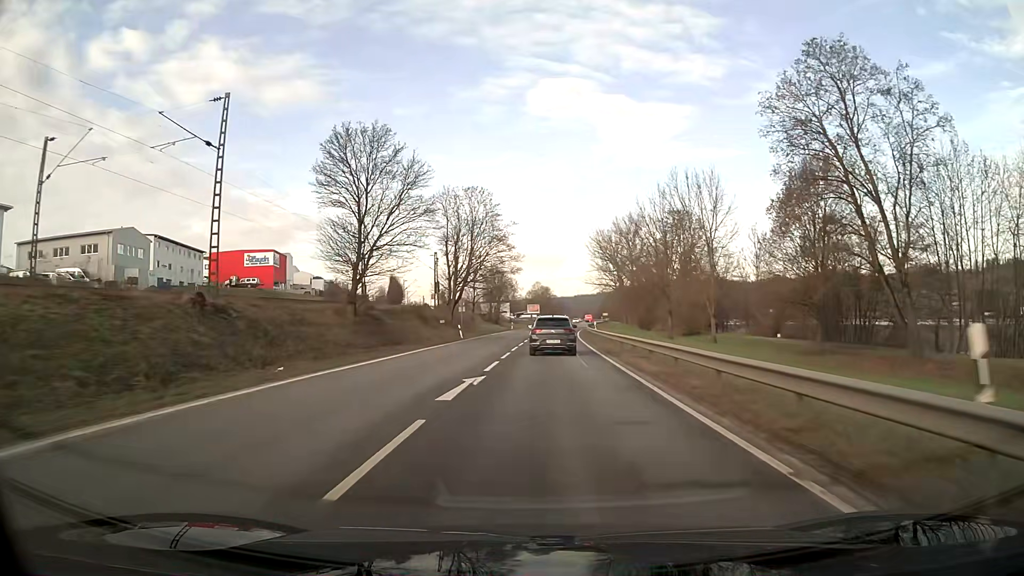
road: primary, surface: asphalt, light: Day
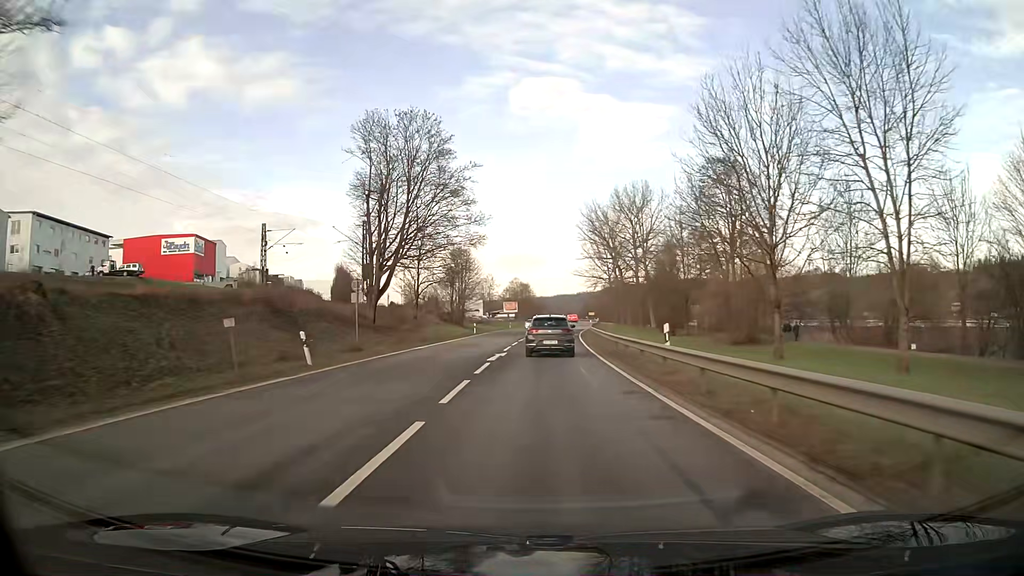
(+0.5, +31.6) m; +2°
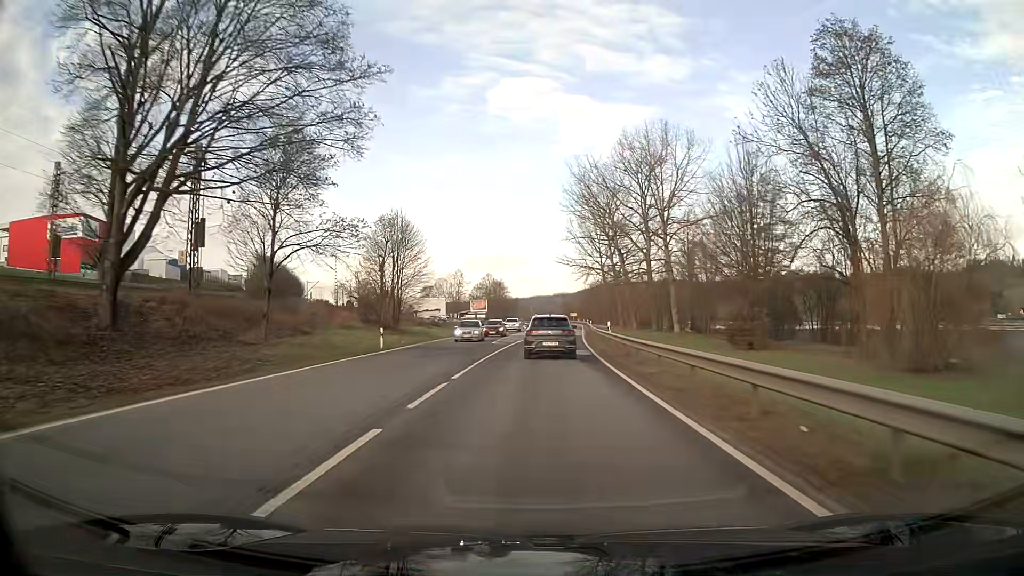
(+0.6, +31.8) m; +2°
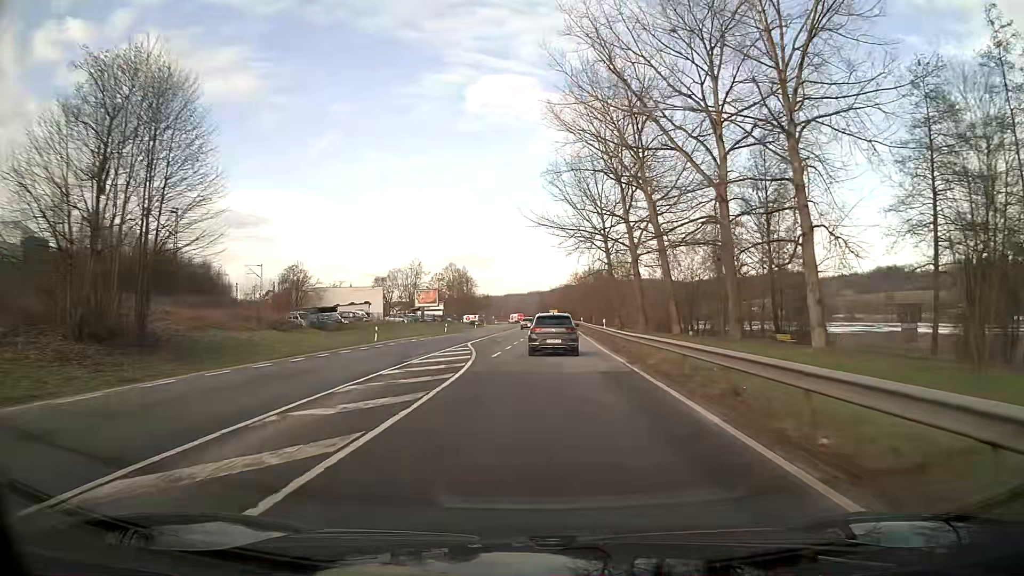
(+0.8, +41.5) m; +2°
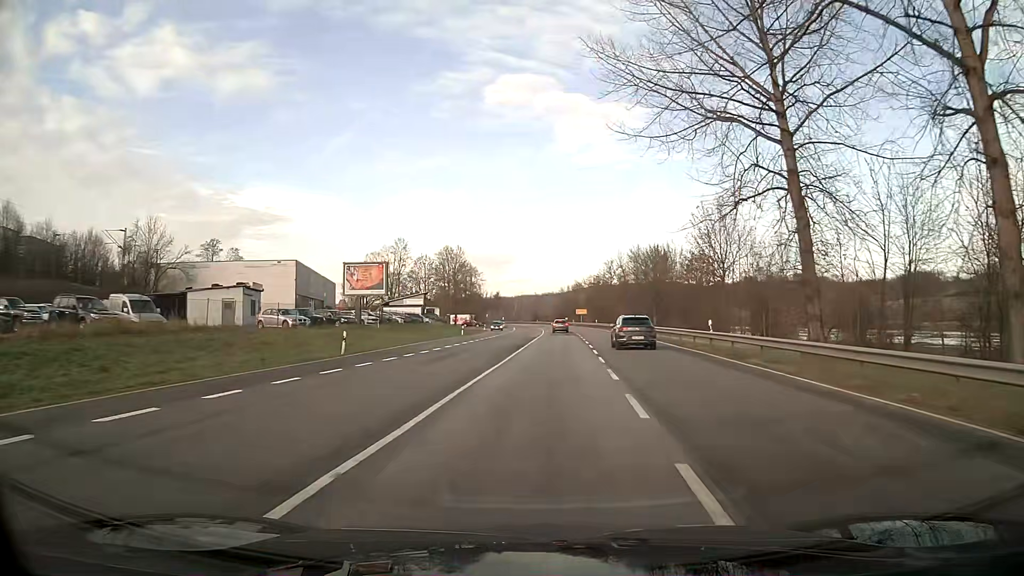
(-1.2, +50.8) m; 0°
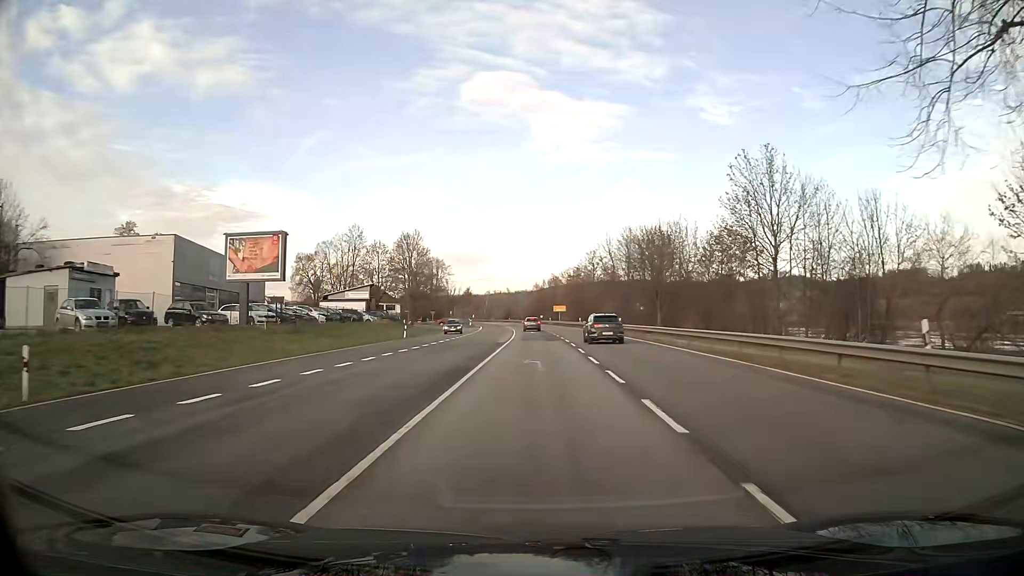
(+0.4, +19.1) m; +2°
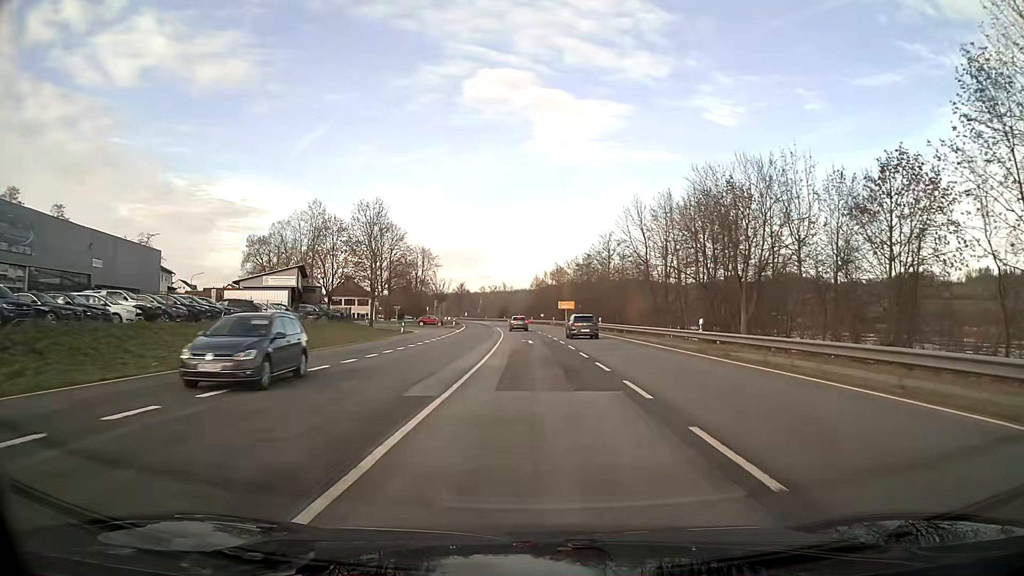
(+0.1, +26.9) m; 0°
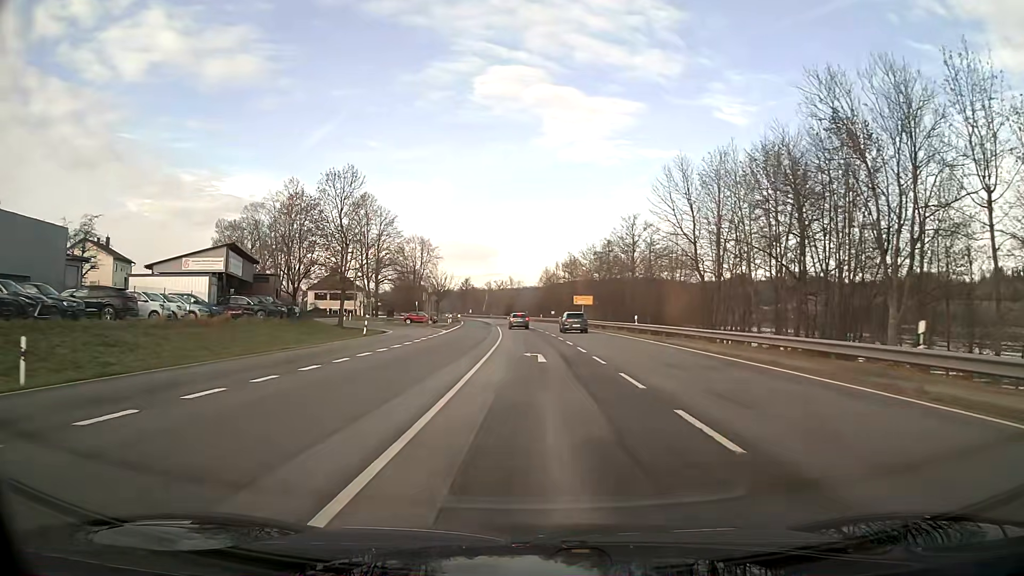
(-0.1, +16.3) m; -1°
(0, +10) (0, +20) (0, +30) (0, +40) (-1, +50) (-1, +60) (-2, +70) (-4, +80) (-12, +85) (-22, +87) m
